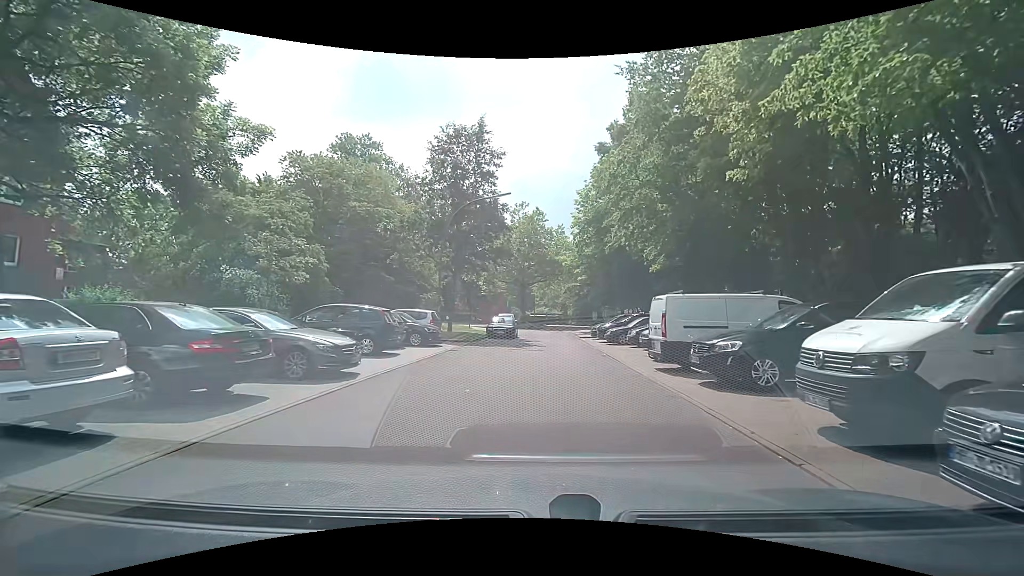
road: residential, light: Day
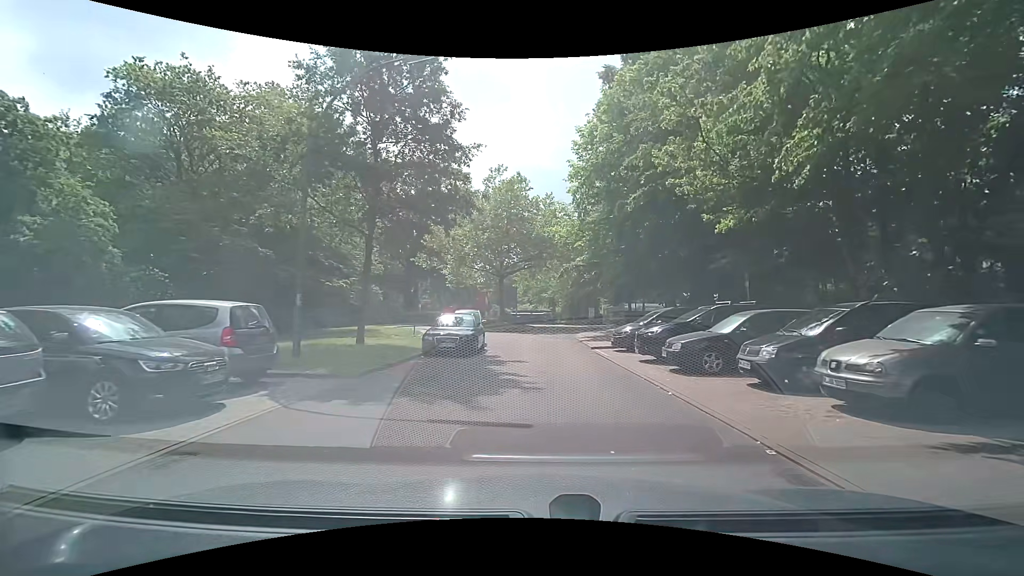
(+0.2, +14.6) m; +4°
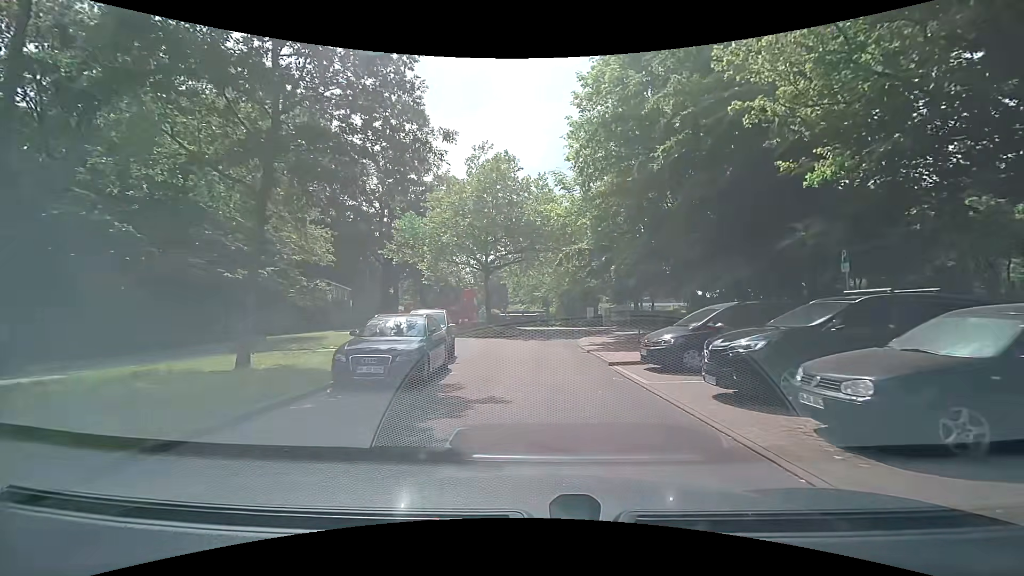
(-0.1, +6.8) m; -1°
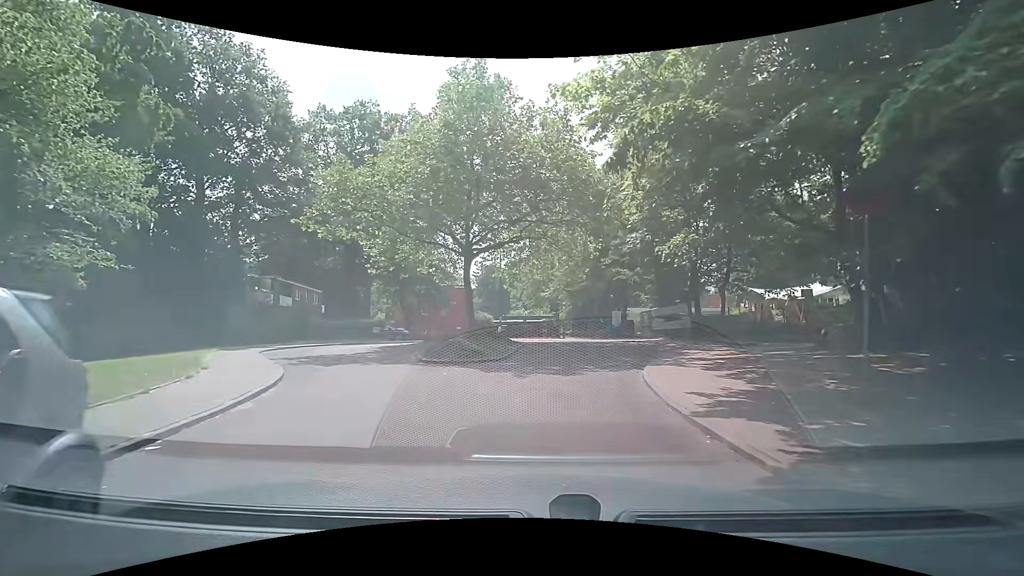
(+0.1, +13.8) m; -2°
